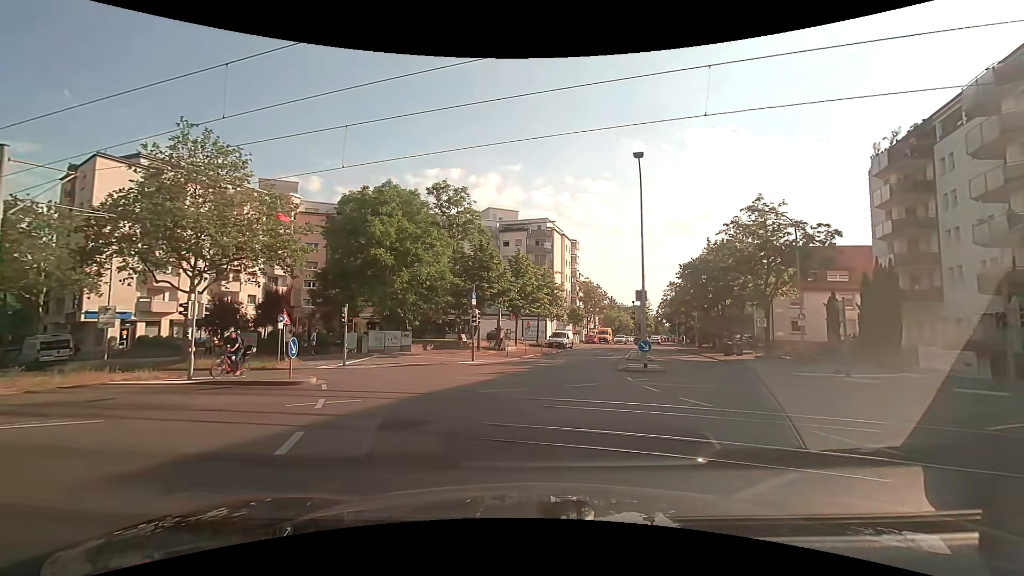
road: residential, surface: asphalt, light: Day
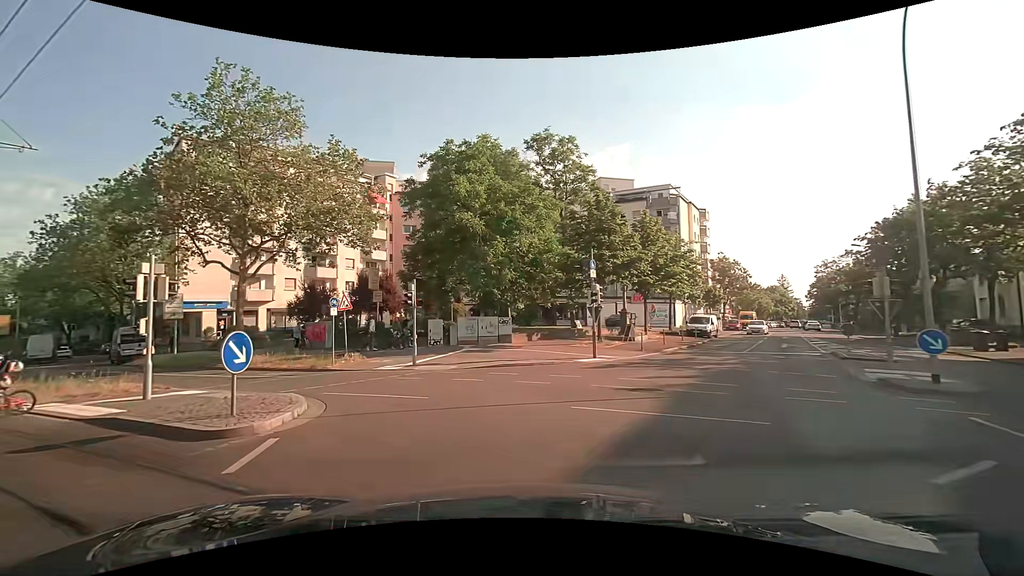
(-1.2, +9.3) m; -13°
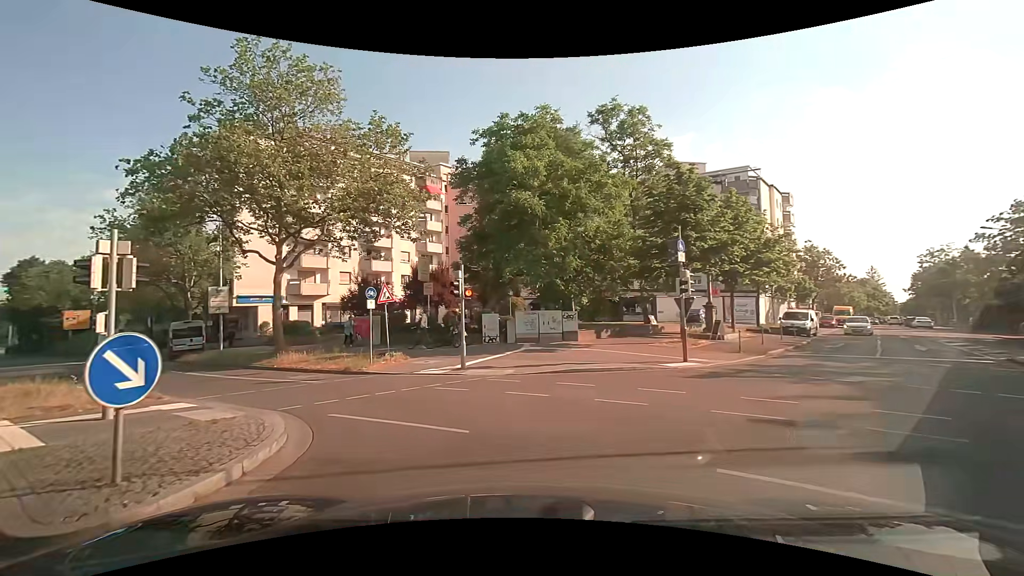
(-0.3, +3.6) m; -7°
(-3, +10) (-10, +16) (-18, +22) (-26, +28) (-35, +33) (-43, +38) (-51, +44) (-60, +50) (-68, +56) (-76, +61) m
